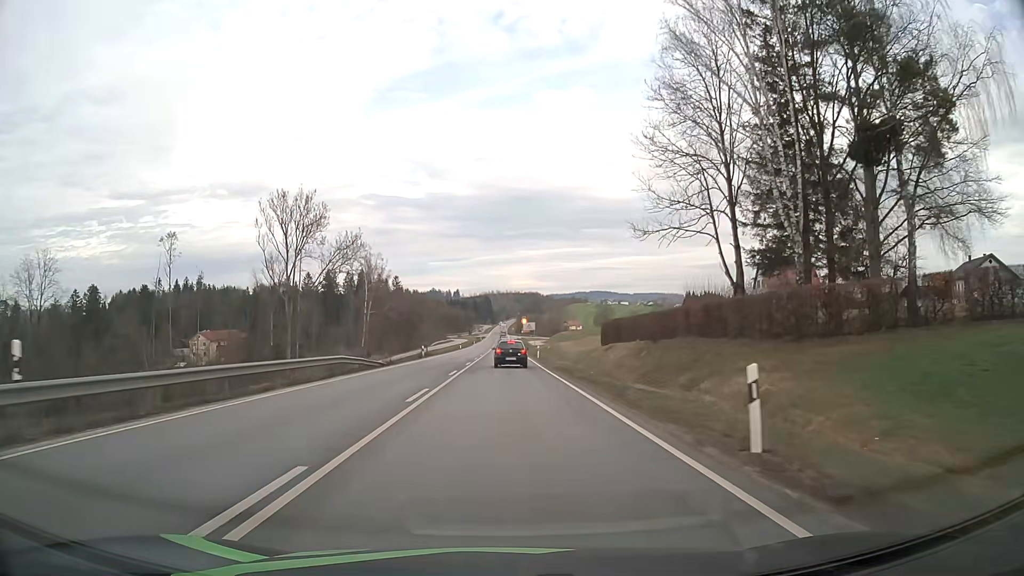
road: primary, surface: asphalt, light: Day
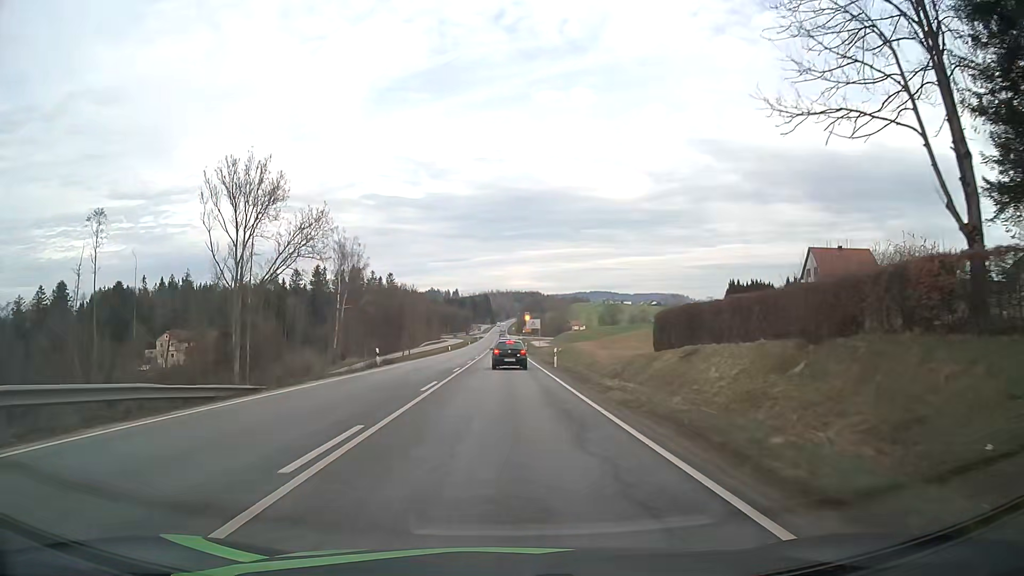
(-0.1, +20.4) m; 0°
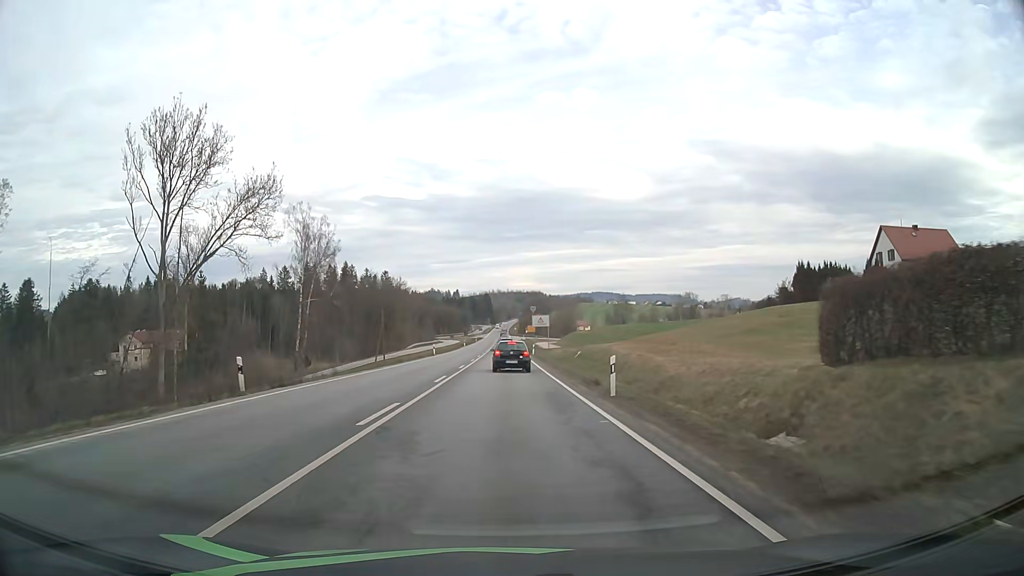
(0.0, +20.0) m; 0°
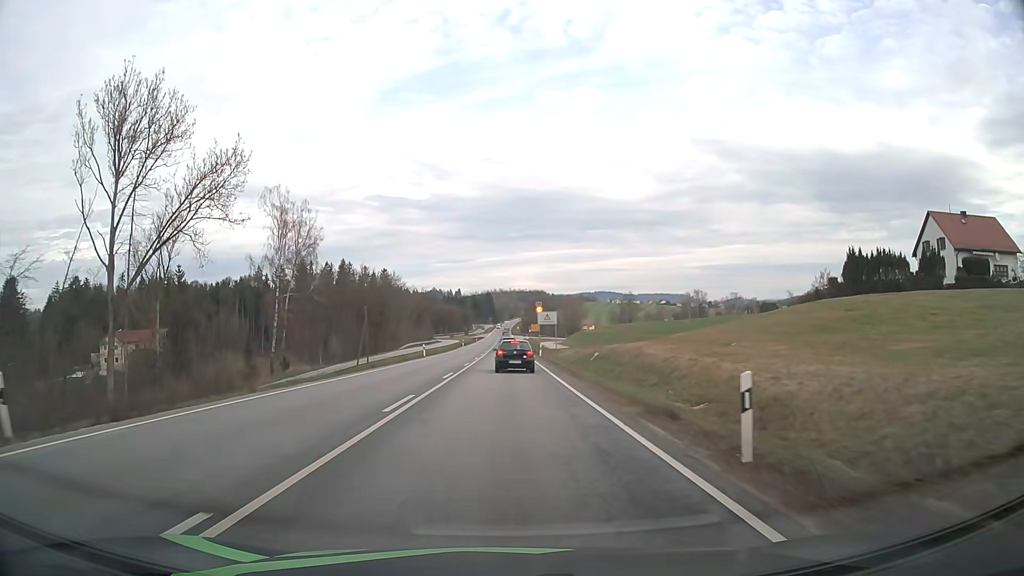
(0.0, +9.8) m; 0°
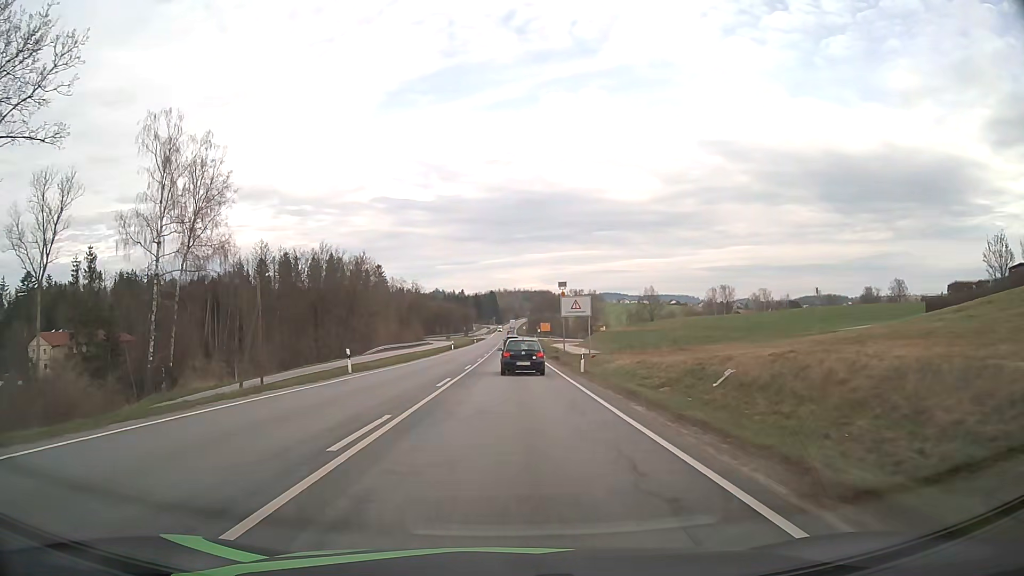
(-0.1, +28.9) m; 0°
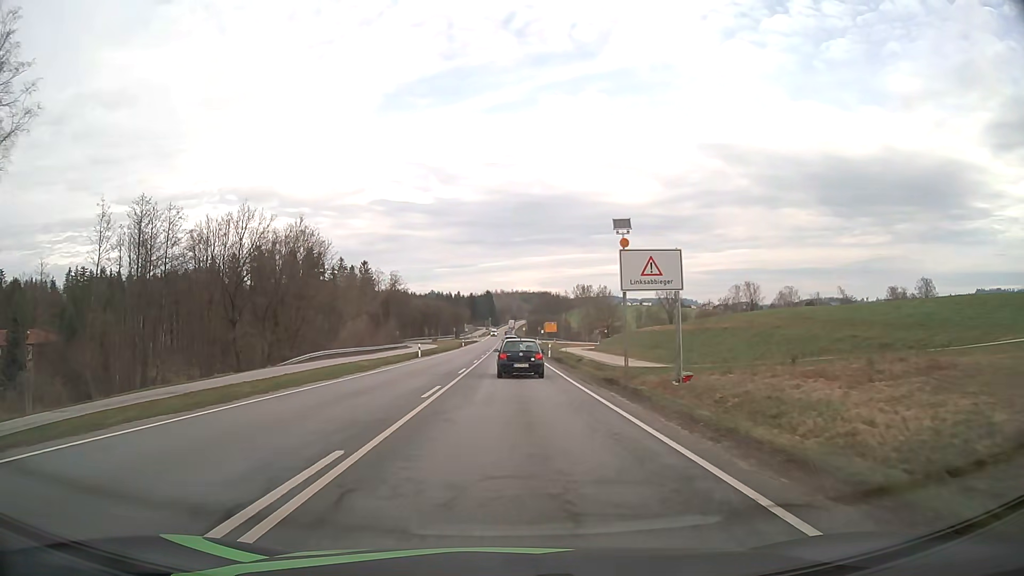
(+0.1, +27.9) m; 0°
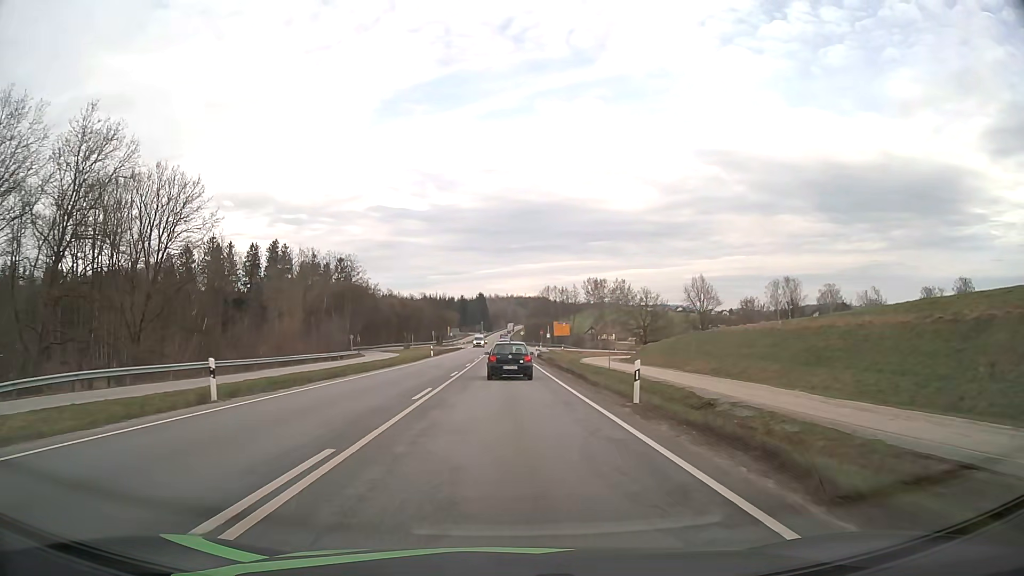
(+0.2, +35.9) m; 0°
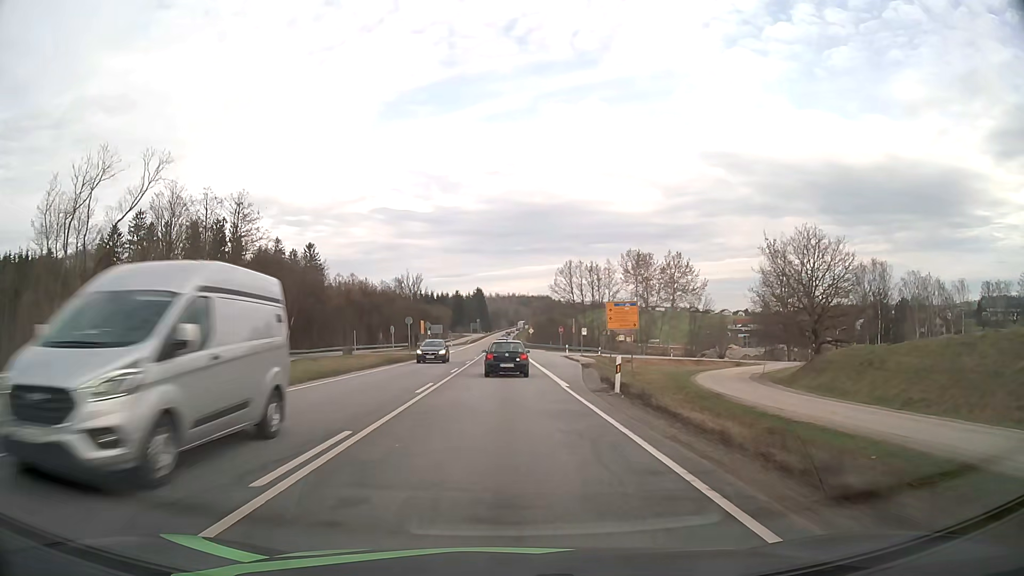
(-0.1, +46.7) m; 0°
(0, +10) (0, +20) (0, +30) (0, +40) (0, +50) (0, +60) (-1, +70) (-1, +80) (-1, +90) (-1, +100) m
